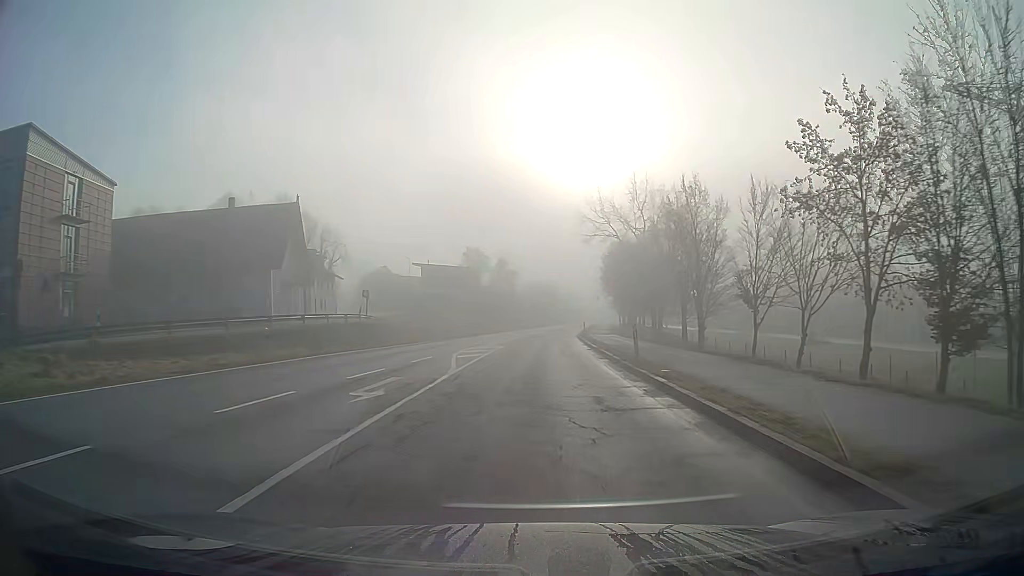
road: primary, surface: asphalt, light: Day
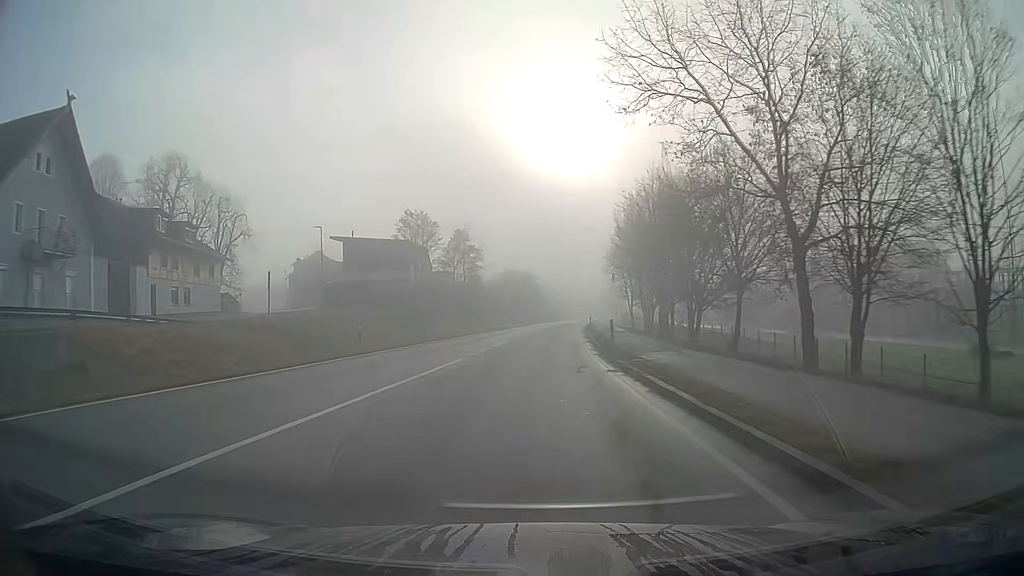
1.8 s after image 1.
(+0.5, +33.0) m; +2°
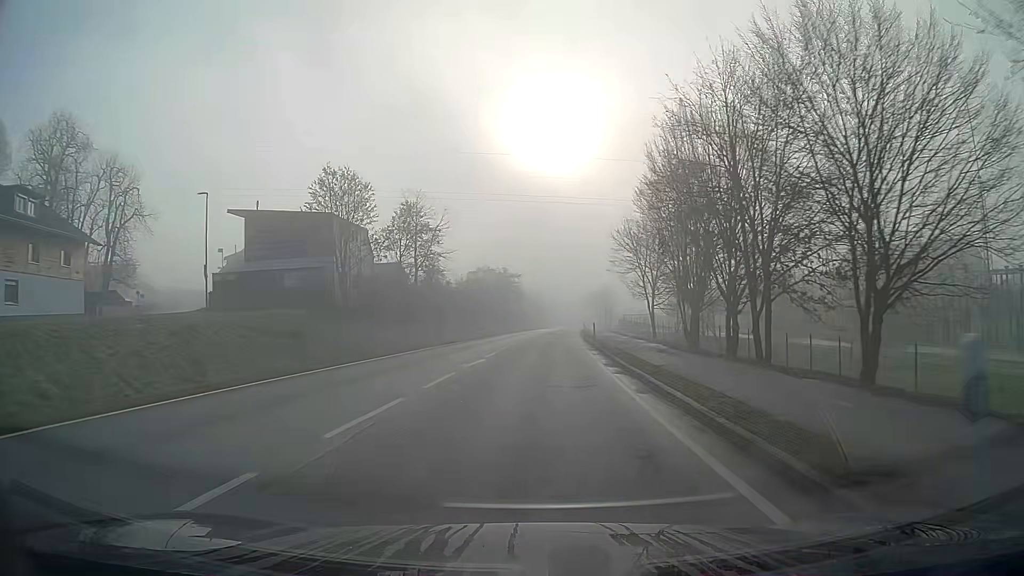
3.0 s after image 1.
(+0.3, +22.0) m; +1°
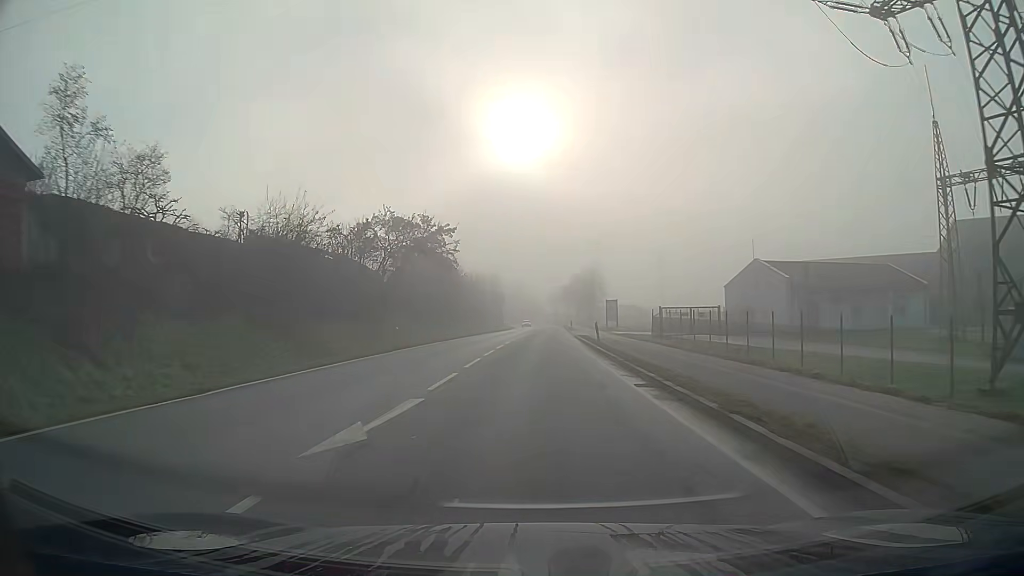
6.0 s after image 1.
(+1.5, +54.8) m; +3°
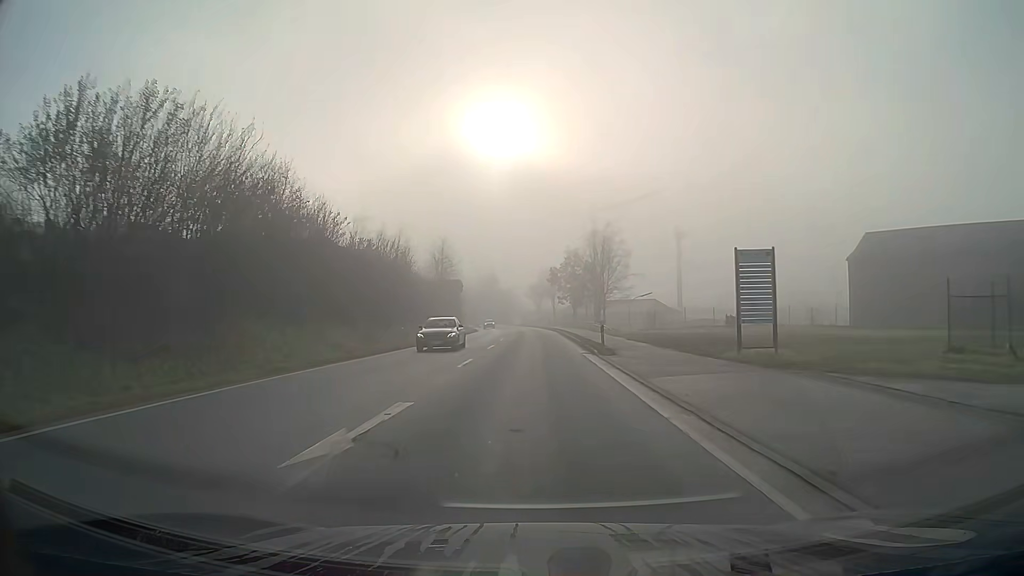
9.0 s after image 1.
(+0.9, +54.6) m; +2°
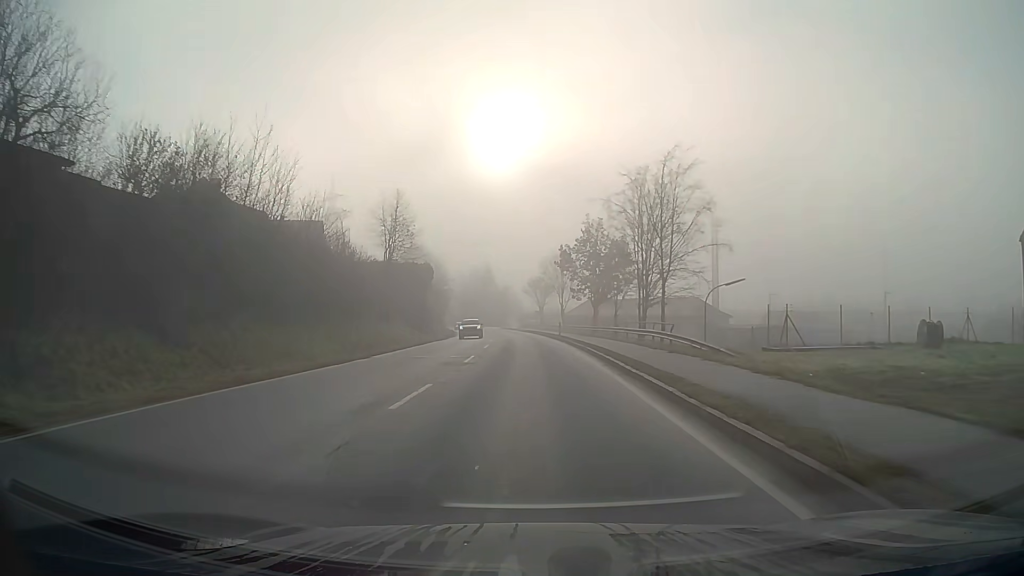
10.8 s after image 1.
(0.0, +32.8) m; 0°
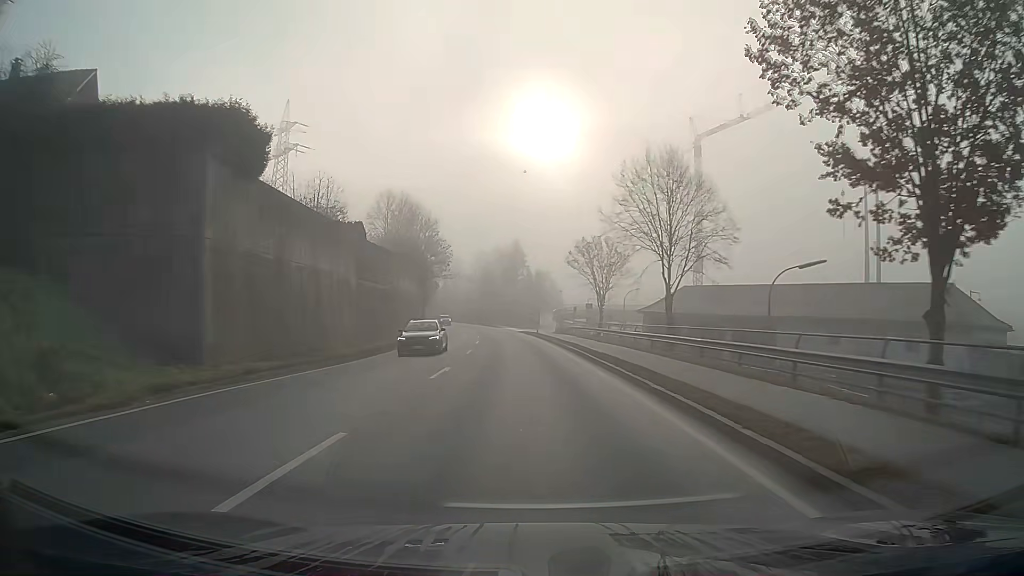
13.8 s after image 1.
(-1.3, +54.5) m; -3°
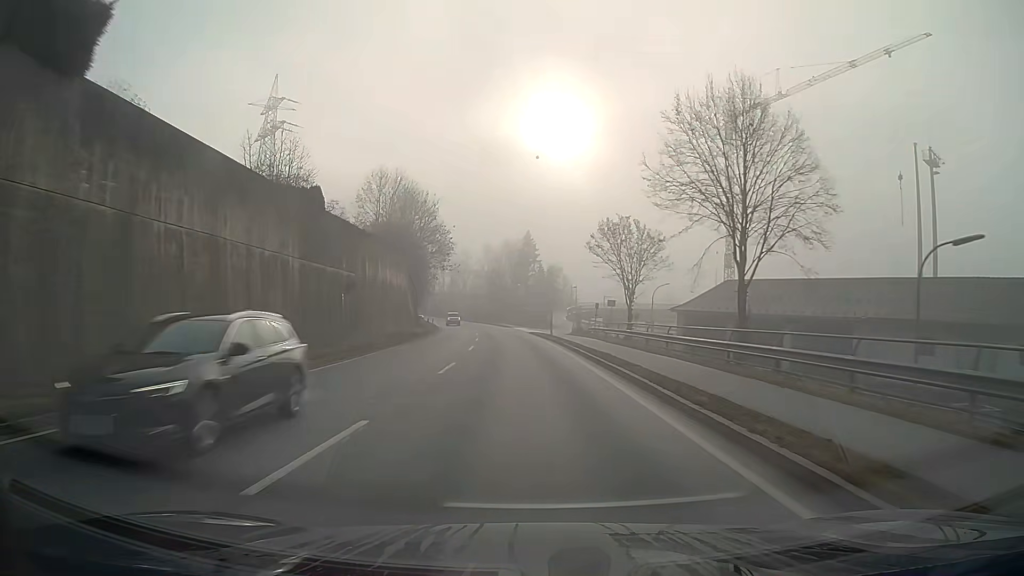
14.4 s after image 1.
(-0.1, +10.9) m; -1°
(0, +10) (0, +20) (-1, +30) (-1, +40) (-2, +50) (-3, +60) (-4, +70) (-5, +80) (-6, +90) (-8, +100) m
